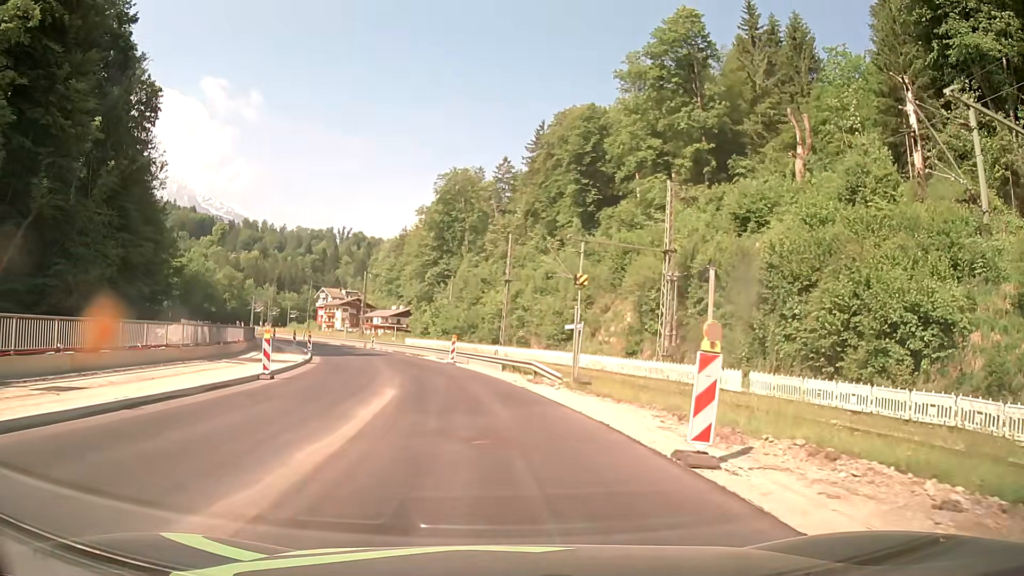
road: primary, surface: asphalt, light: Day
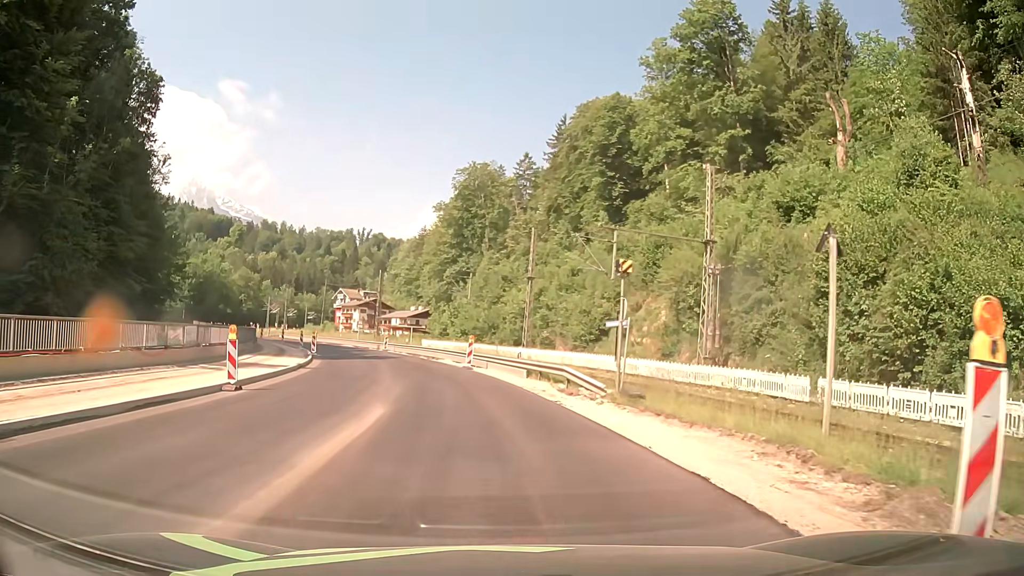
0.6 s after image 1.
(-0.1, +4.7) m; -2°
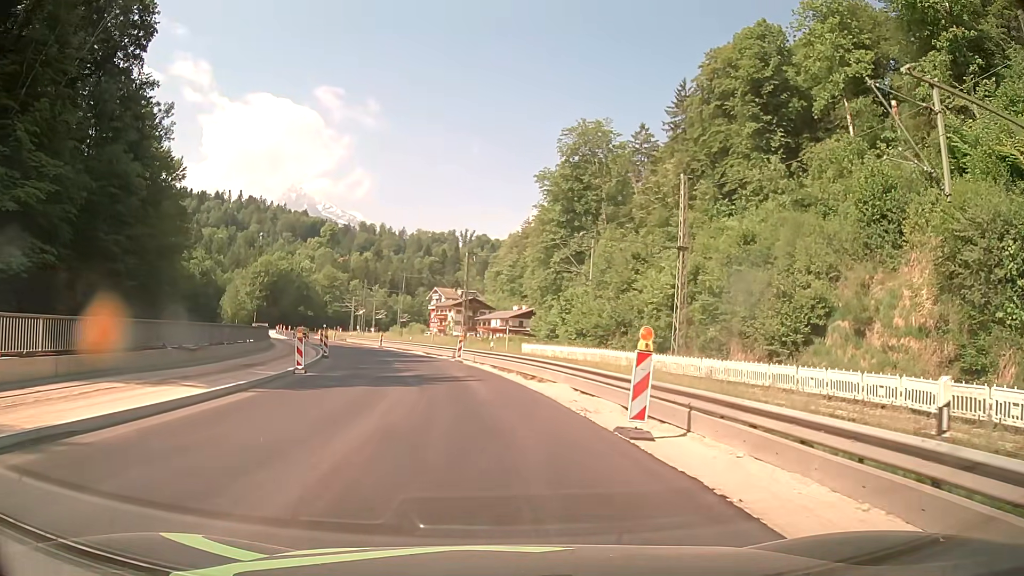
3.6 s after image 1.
(-1.7, +23.3) m; -9°
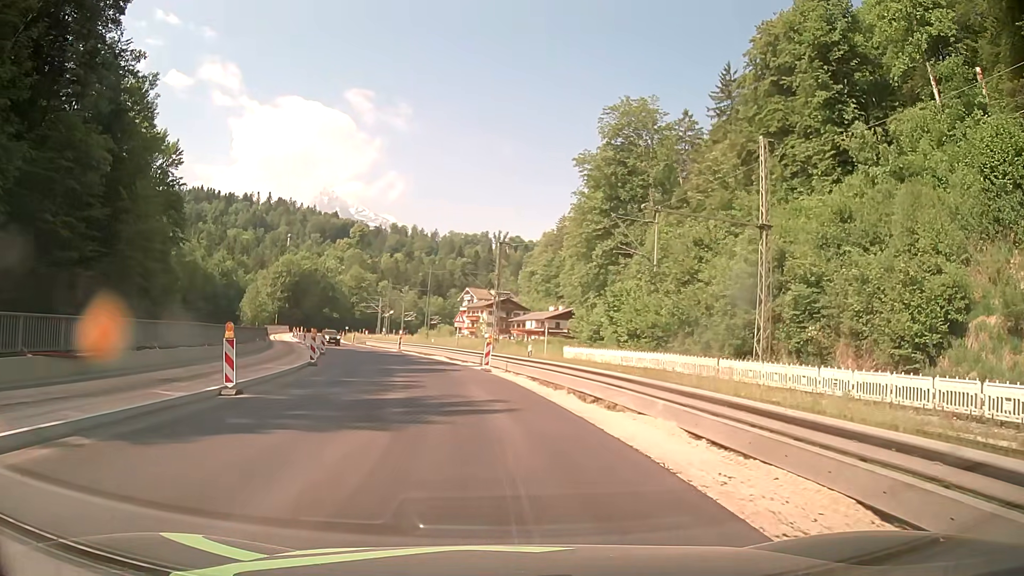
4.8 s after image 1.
(-0.2, +9.4) m; -2°
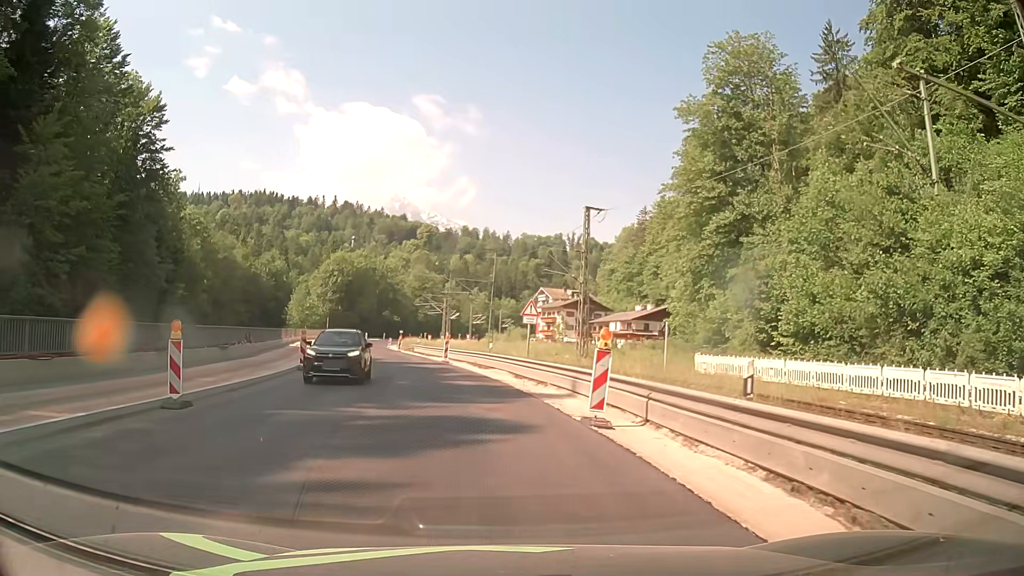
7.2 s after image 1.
(-1.1, +18.7) m; -7°
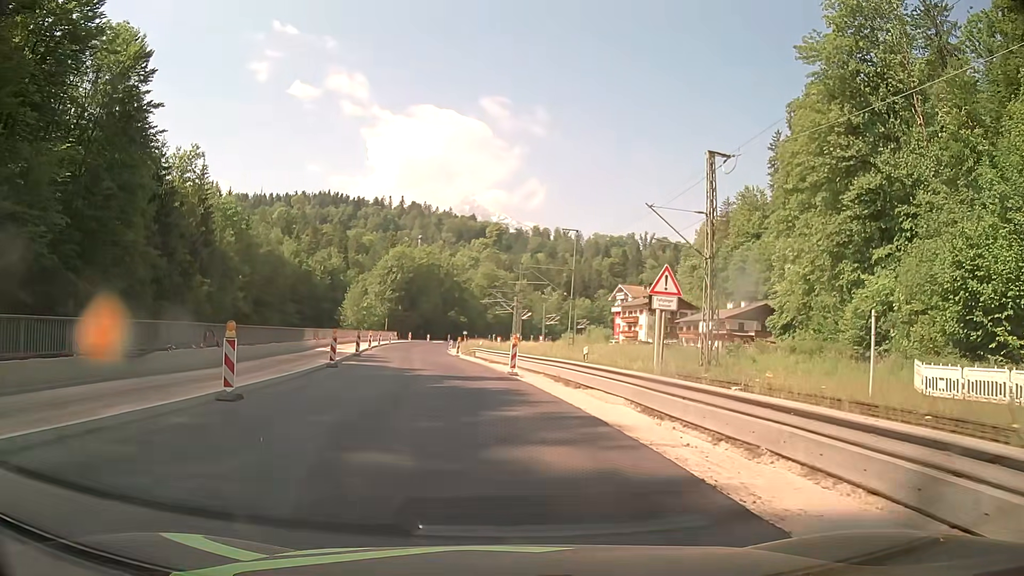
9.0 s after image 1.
(-0.9, +14.0) m; -6°
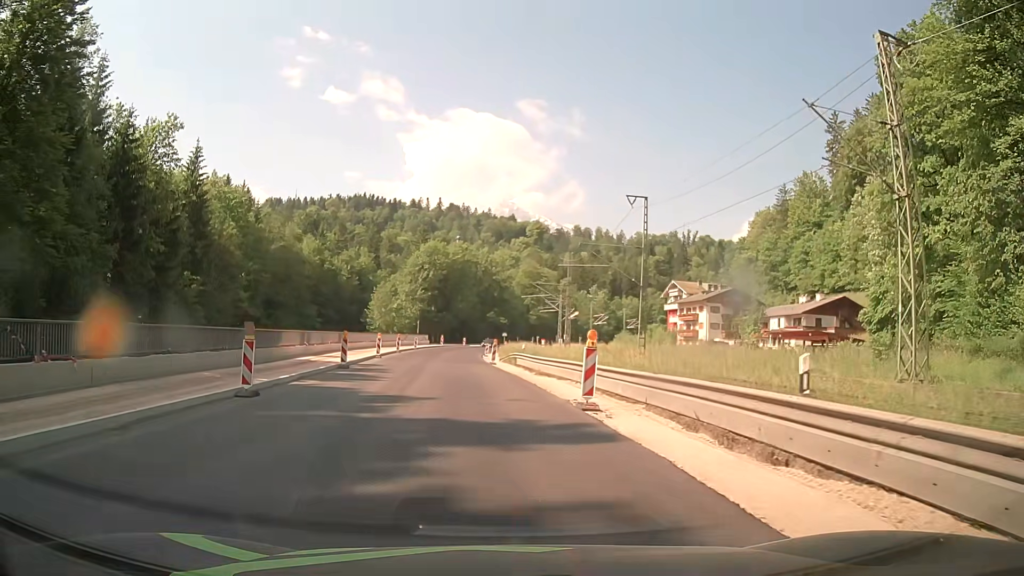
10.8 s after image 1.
(-0.6, +14.0) m; -4°
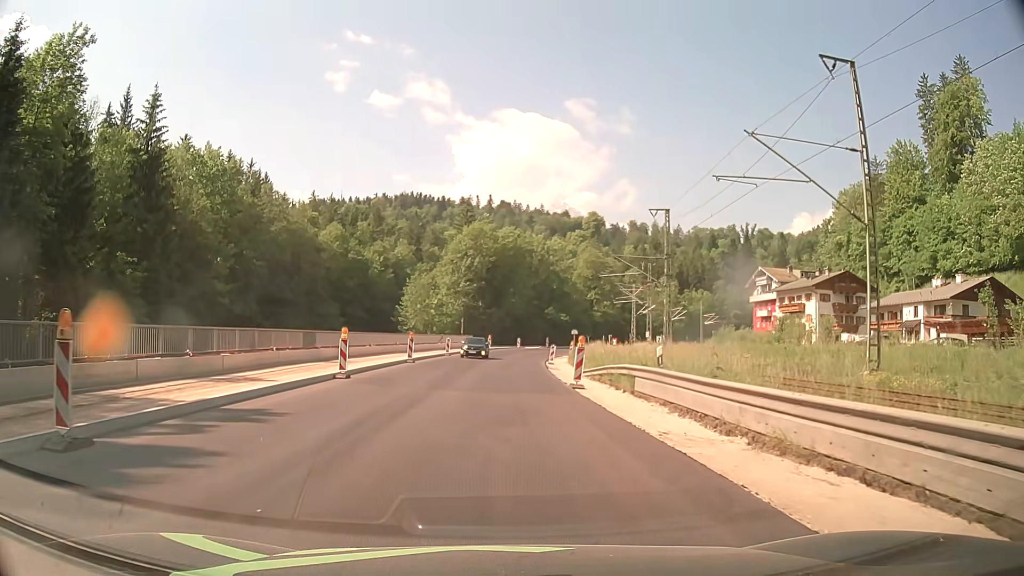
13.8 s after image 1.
(-1.3, +23.3) m; -4°
(0, +10) (0, +20) (0, +30) (0, +40) (0, +50) (+1, +60) (+2, +70) (+4, +80) (+6, +90) (+9, +99) m
